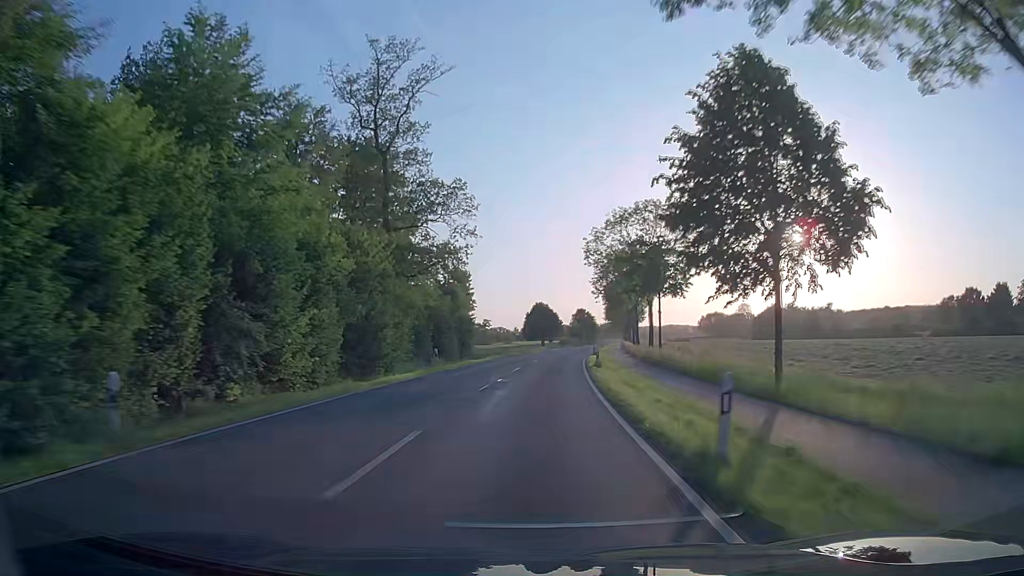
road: secondary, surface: asphalt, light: Day
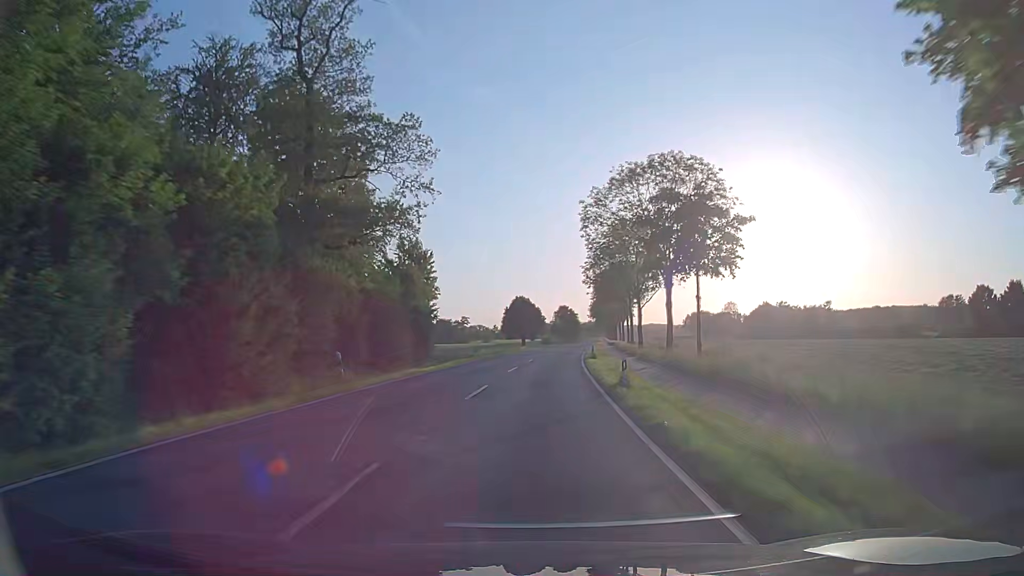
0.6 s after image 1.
(+0.2, +14.2) m; +2°
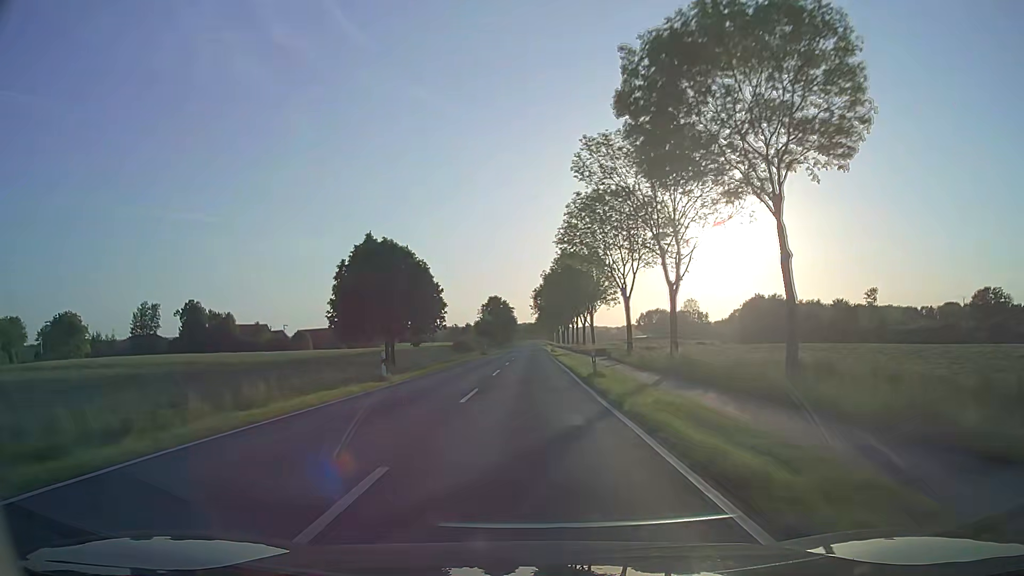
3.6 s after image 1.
(+4.3, +72.0) m; +6°
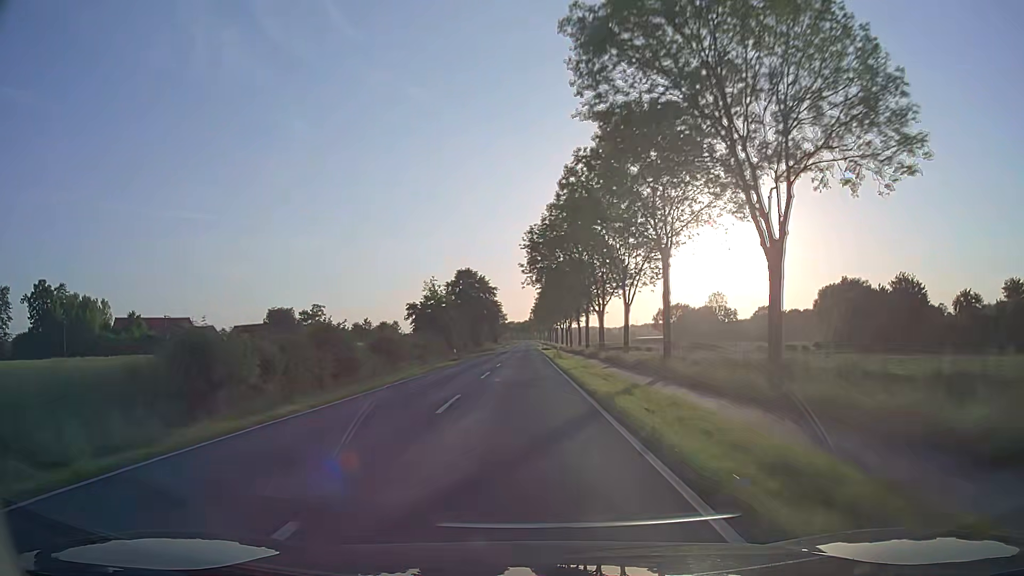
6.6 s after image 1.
(+0.7, +74.0) m; 0°
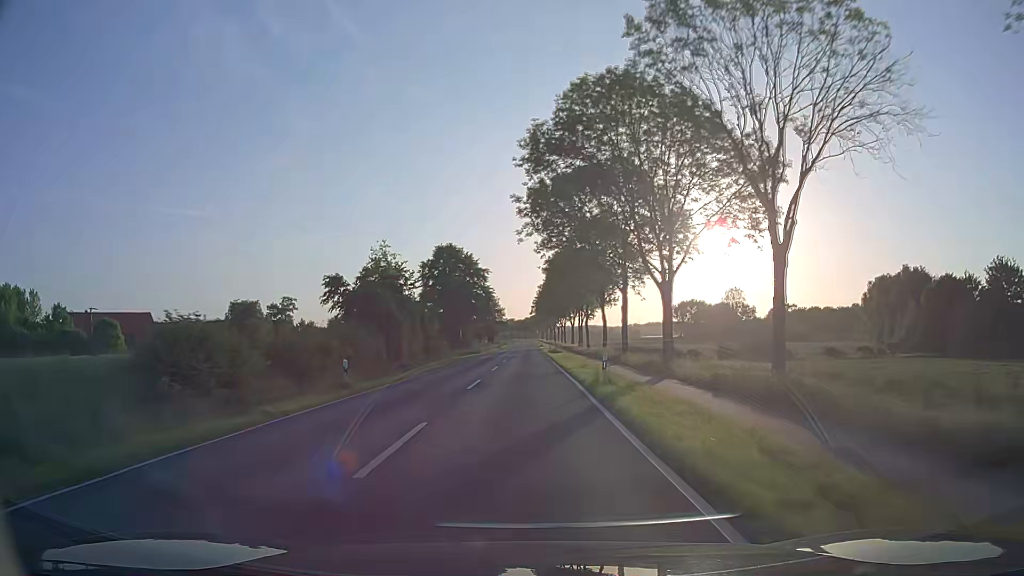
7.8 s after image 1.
(0.0, +30.0) m; 0°
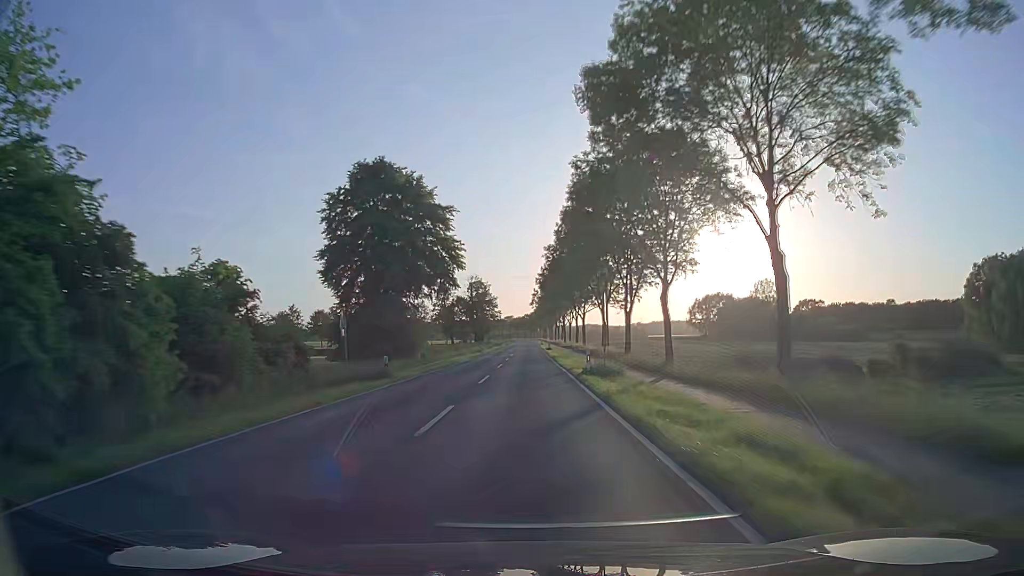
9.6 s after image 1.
(0.0, +45.5) m; 0°
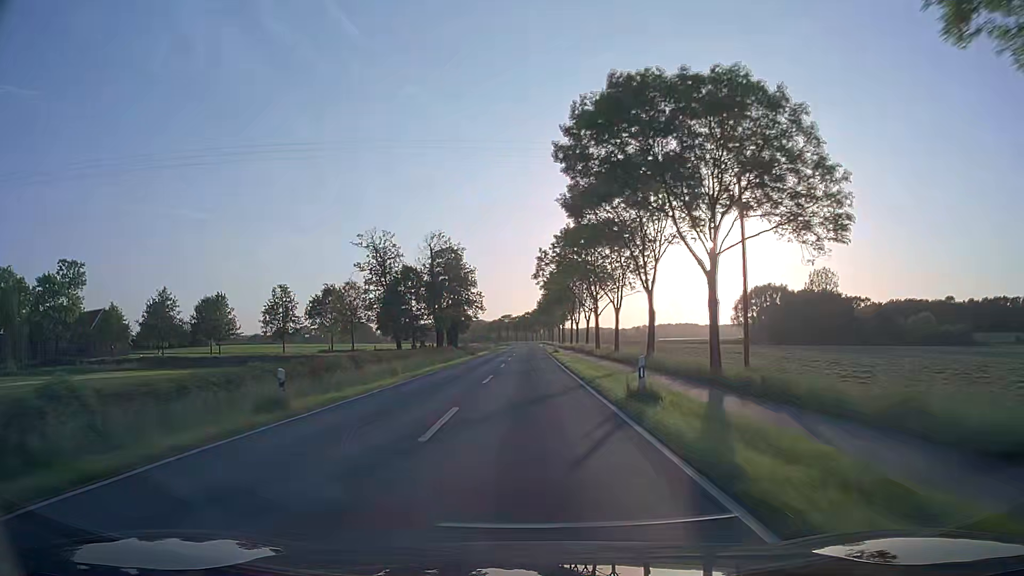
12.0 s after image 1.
(0.0, +60.8) m; 0°
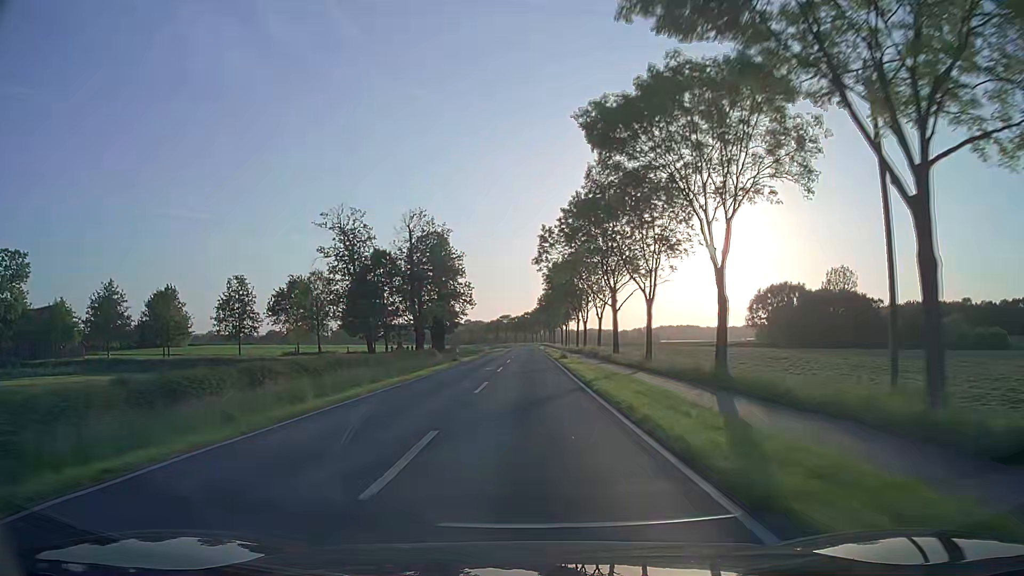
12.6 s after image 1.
(+0.1, +15.2) m; 0°
(0, +10) (0, +20) (0, +30) (0, +40) (0, +50) (0, +60) (0, +70) (0, +80) (0, +90) (0, +100) m
